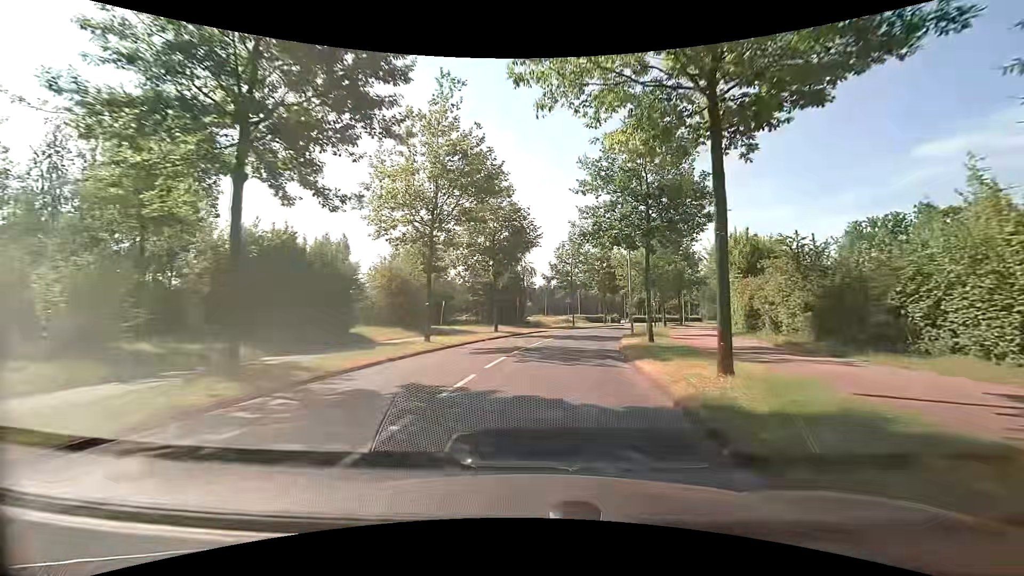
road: tertiary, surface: asphalt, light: Day
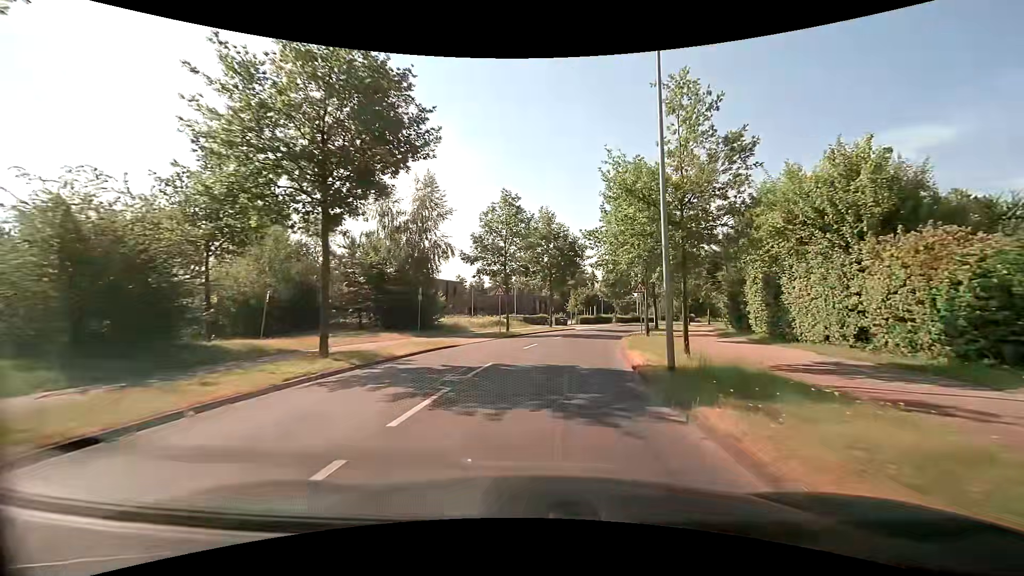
(+1.3, +19.6) m; +7°
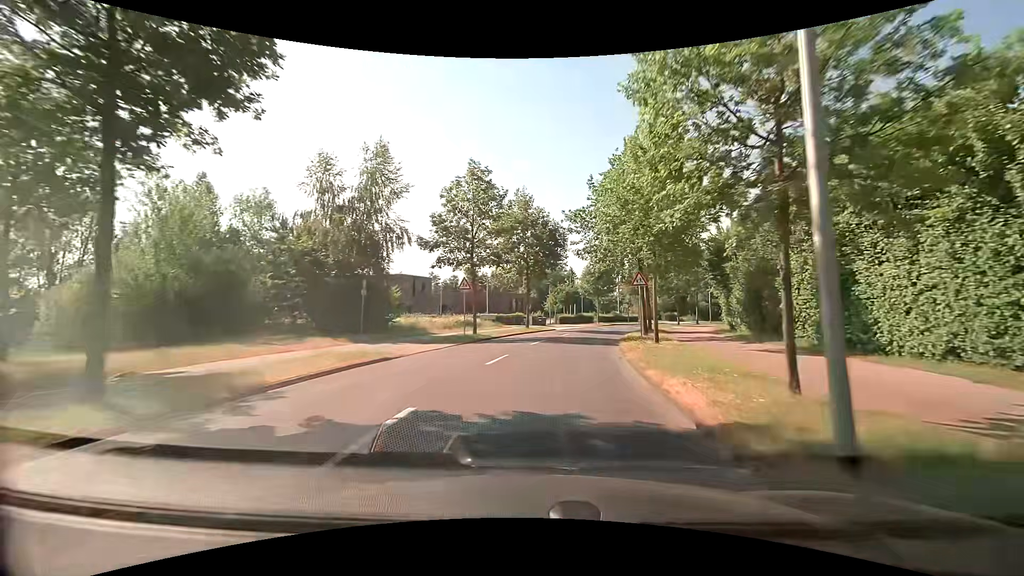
(+0.2, +6.6) m; +3°
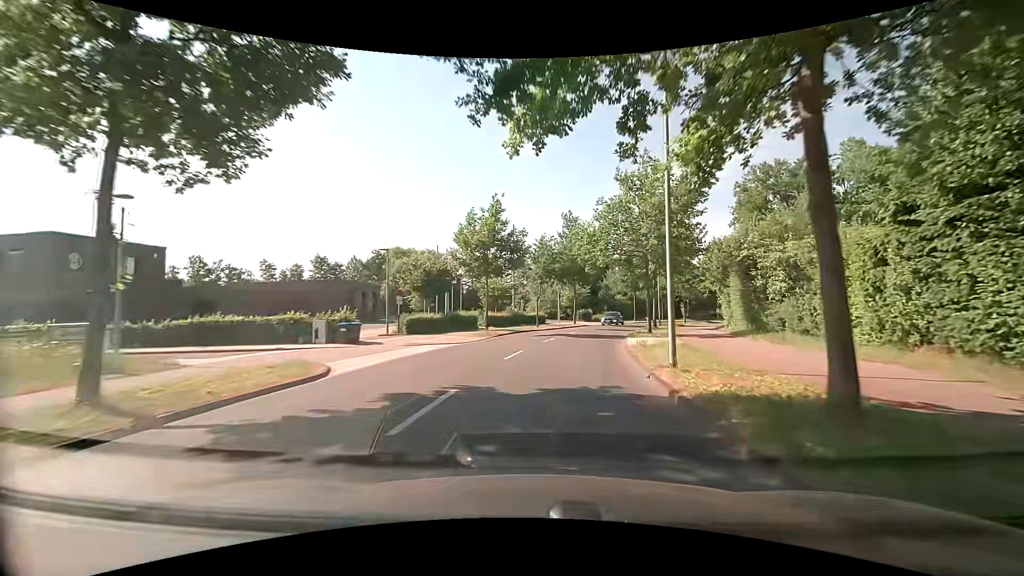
(+3.6, +33.7) m; +13°
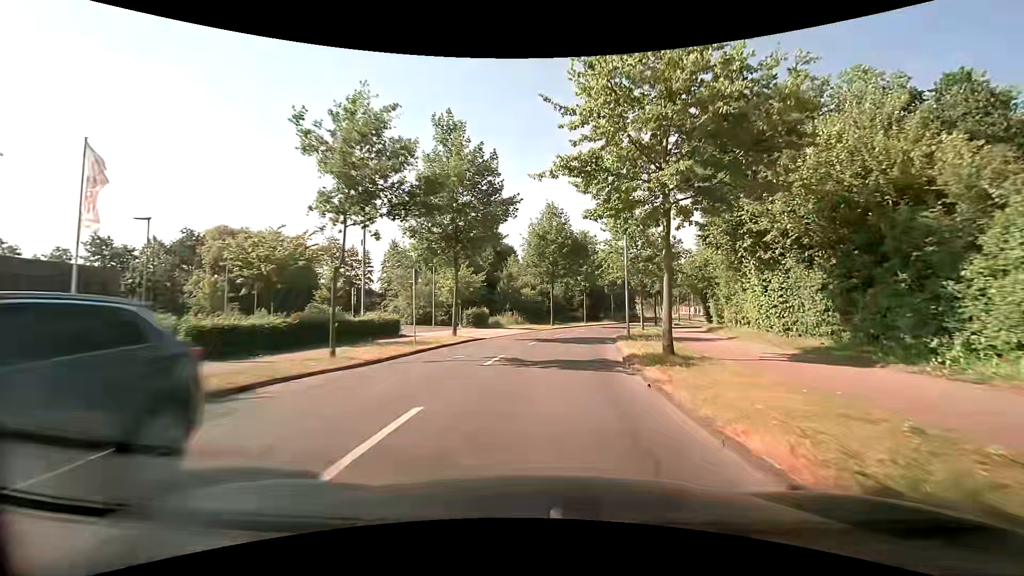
(+2.6, +27.9) m; +12°
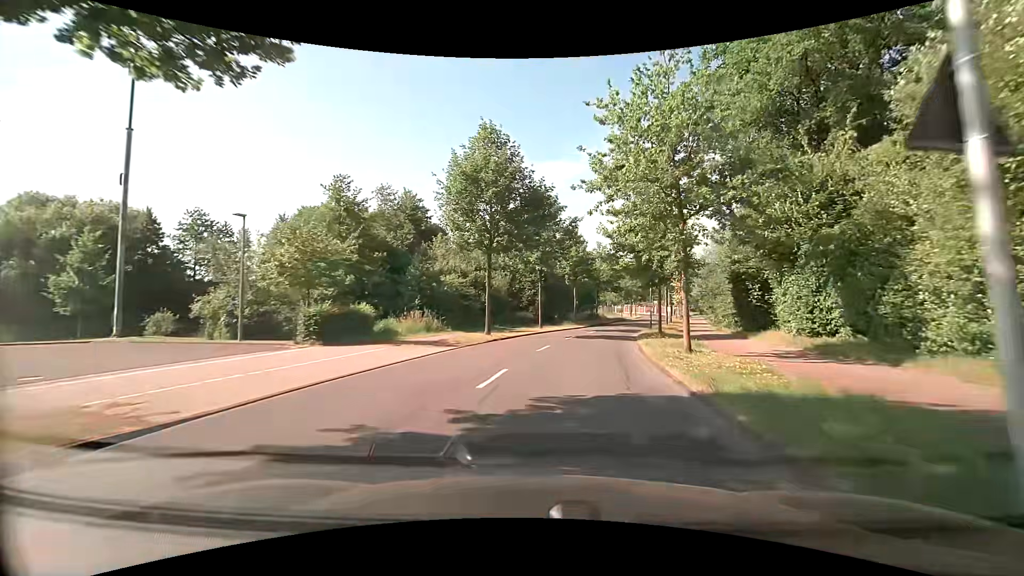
(+1.1, +21.5) m; +6°
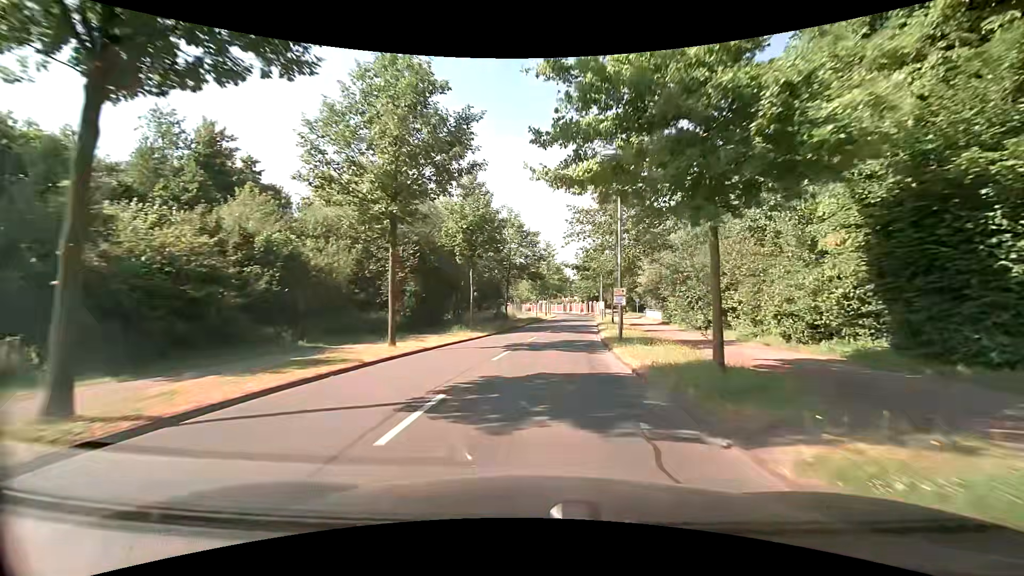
(+2.1, +21.8) m; +11°
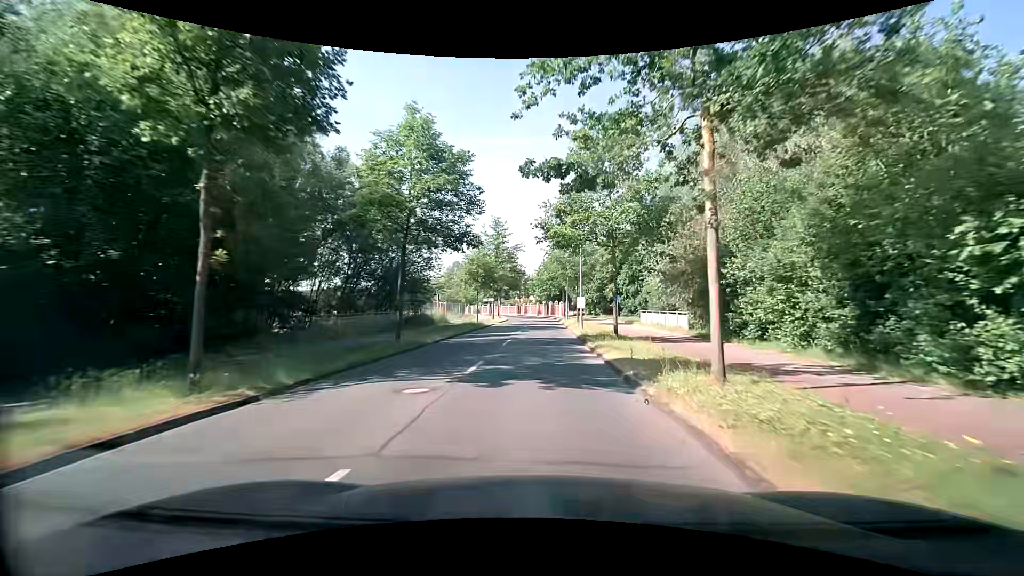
(+1.1, +22.3) m; +5°
(0, +10) (+1, +20) (+1, +30) (+1, +40) (+2, +50) (+2, +60) (+2, +70) (+1, +80) (0, +90) (-1, +100) m
